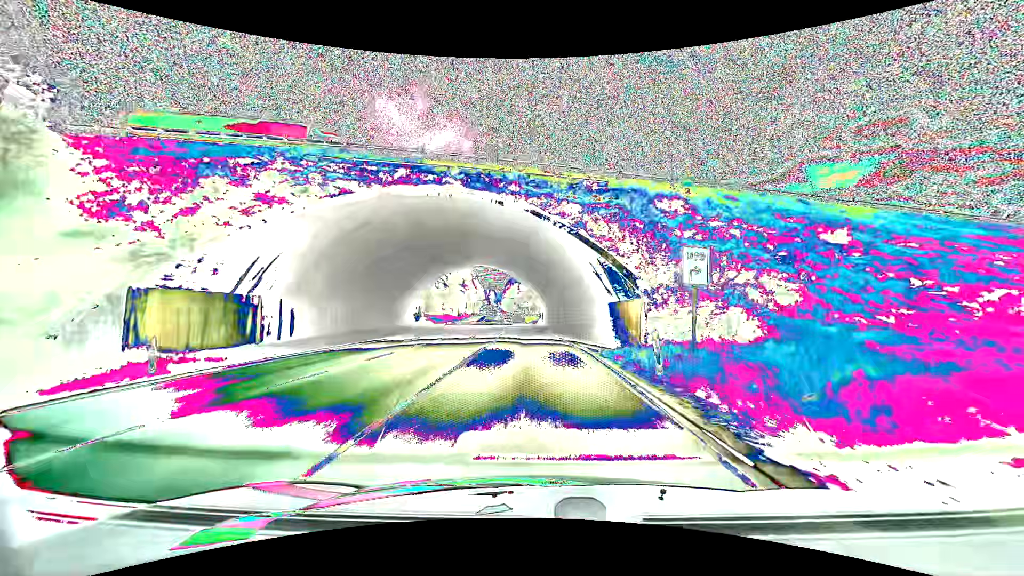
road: primary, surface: asphalt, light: Day
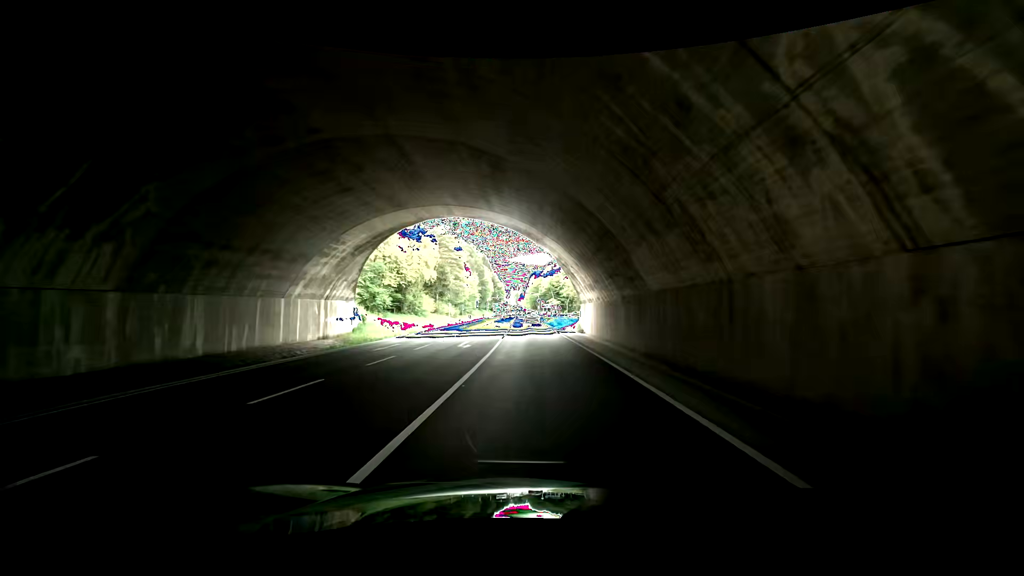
(-1.5, +37.2) m; -8°
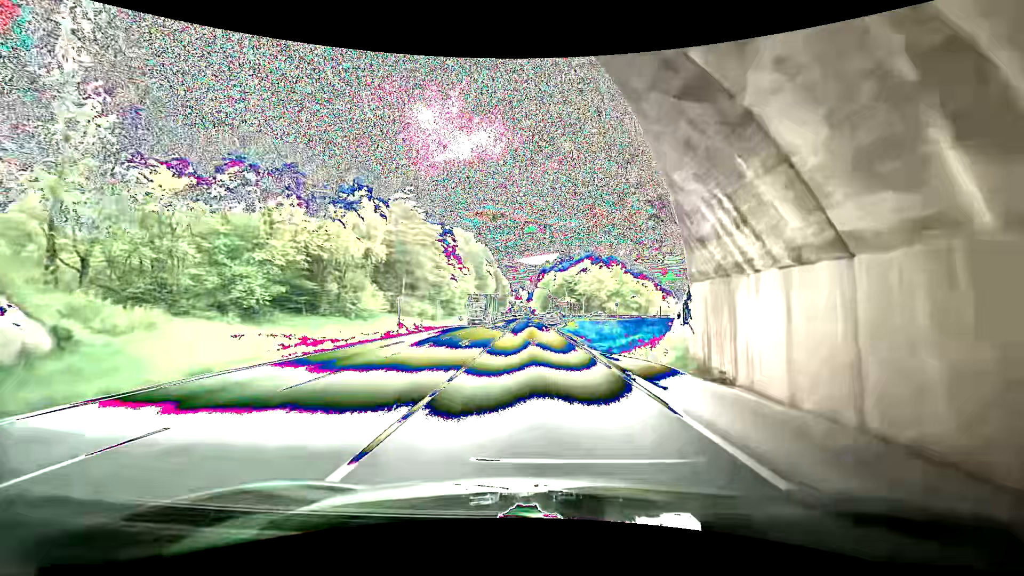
(+2.0, +28.8) m; +2°
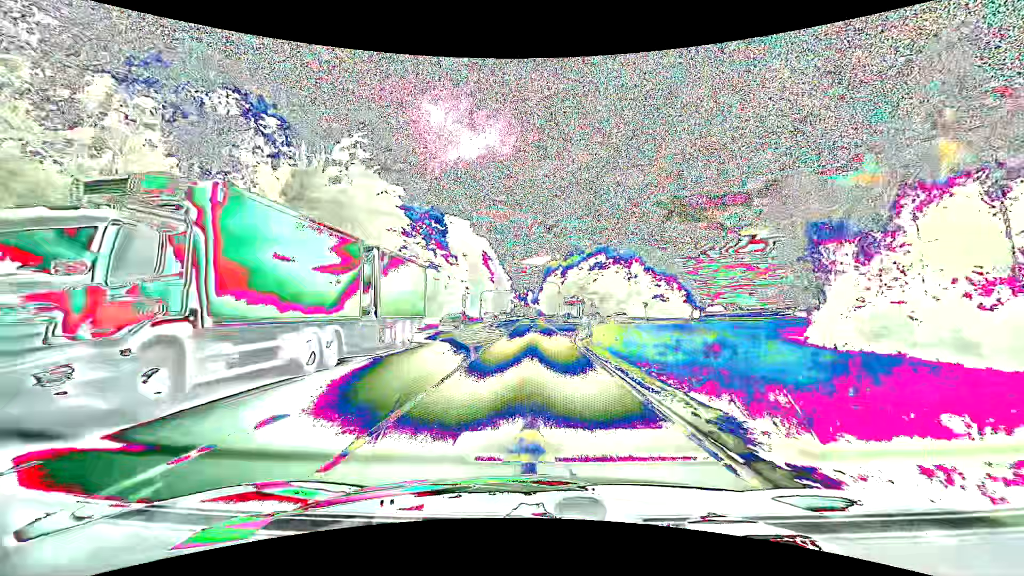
(+0.4, +19.5) m; +1°
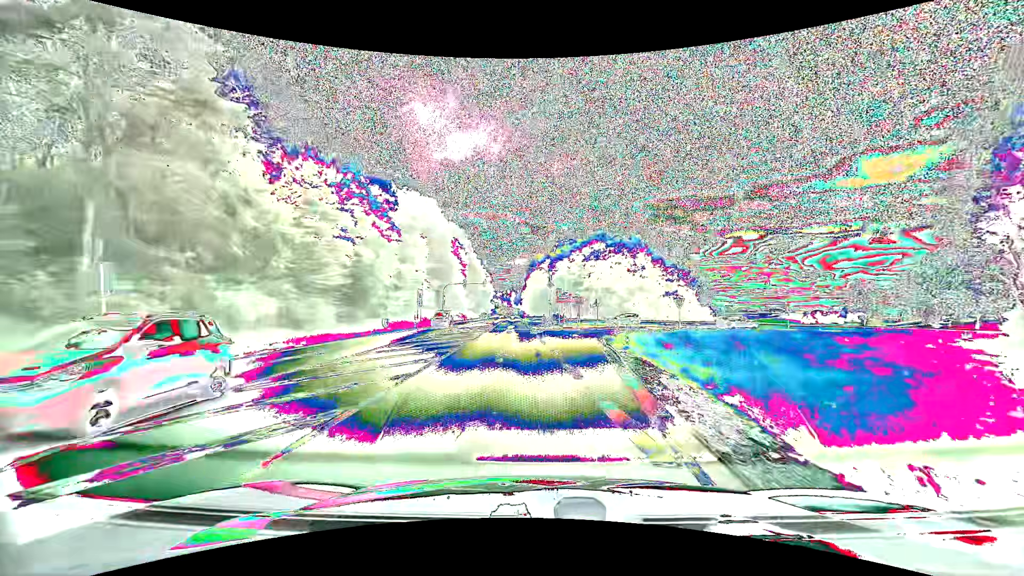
(+0.1, +23.9) m; +2°
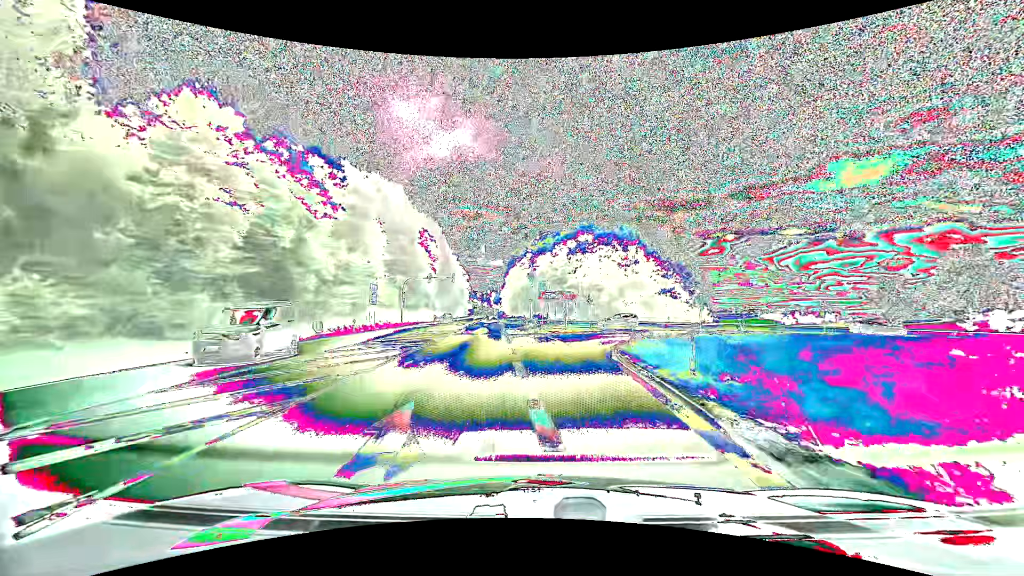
(+0.1, +11.6) m; +2°
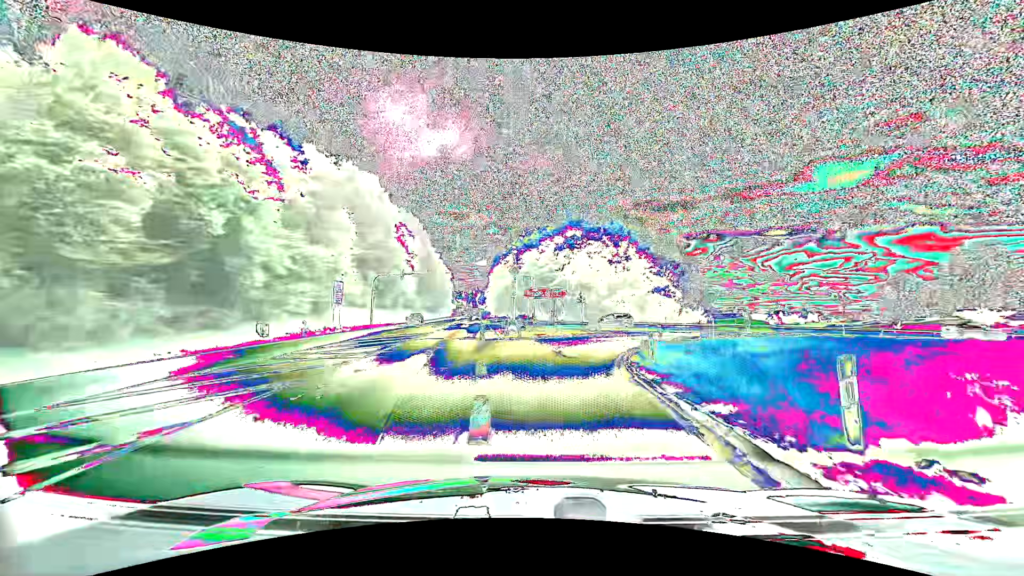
(+0.1, +5.7) m; +2°
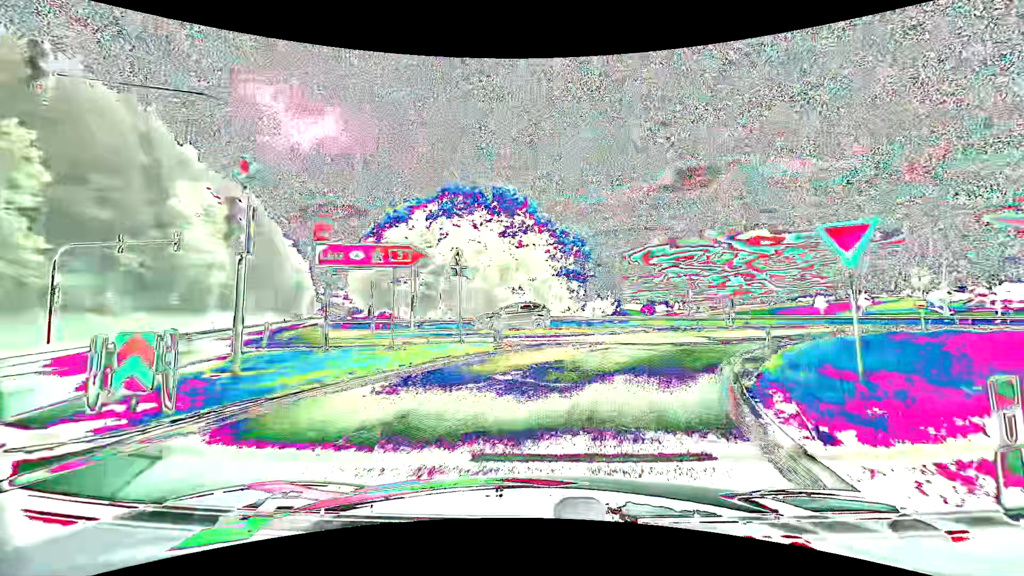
(+1.8, +22.2) m; +12°
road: motorway_link
(+1, +10) (+5, +19) (+11, +27) (+20, +32) (+29, +36) (+39, +38) (+48, +41) (+58, +44) (+68, +46) (+78, +47) m
